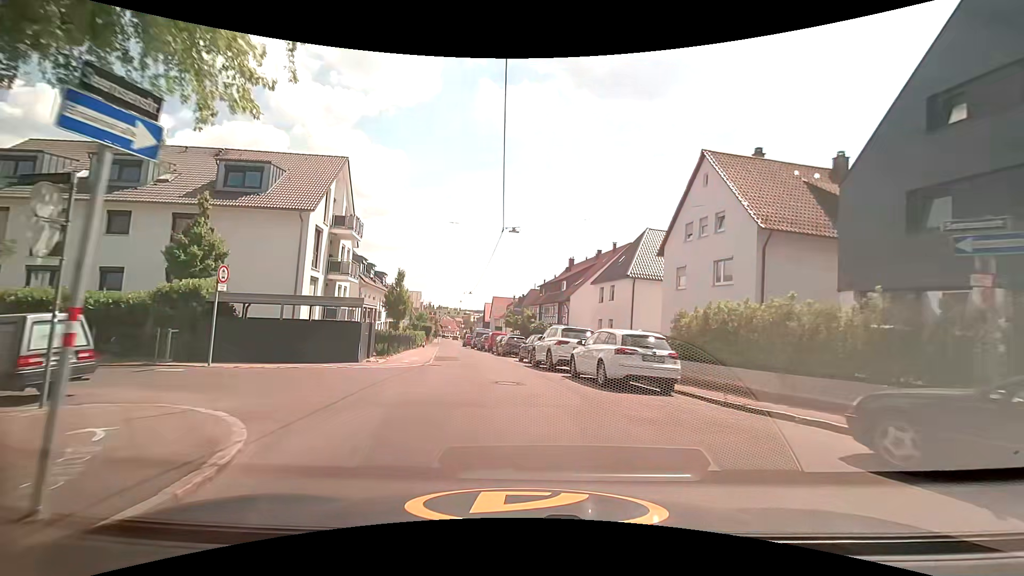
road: tertiary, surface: asphalt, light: Day
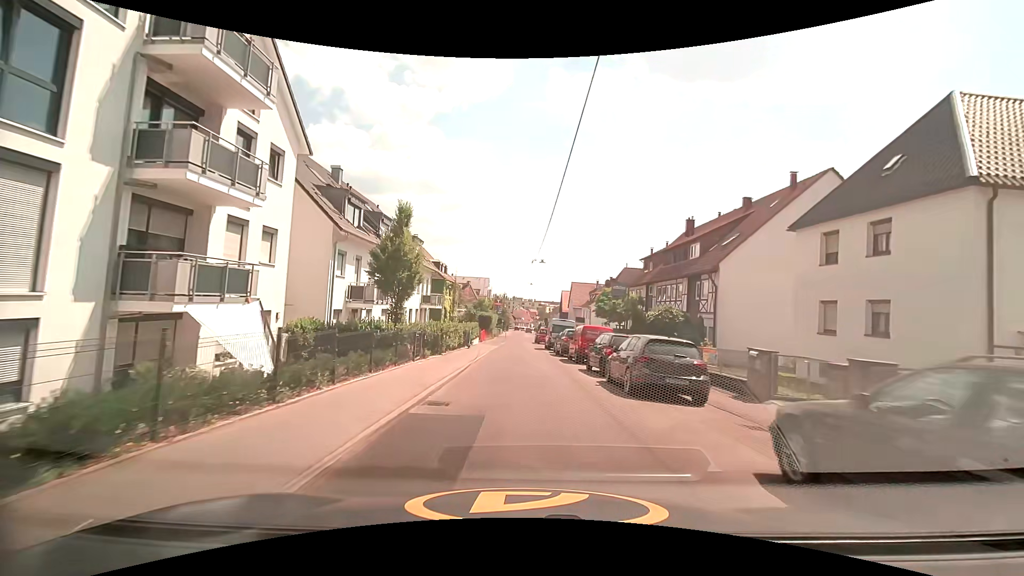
(-1.9, +21.0) m; -10°
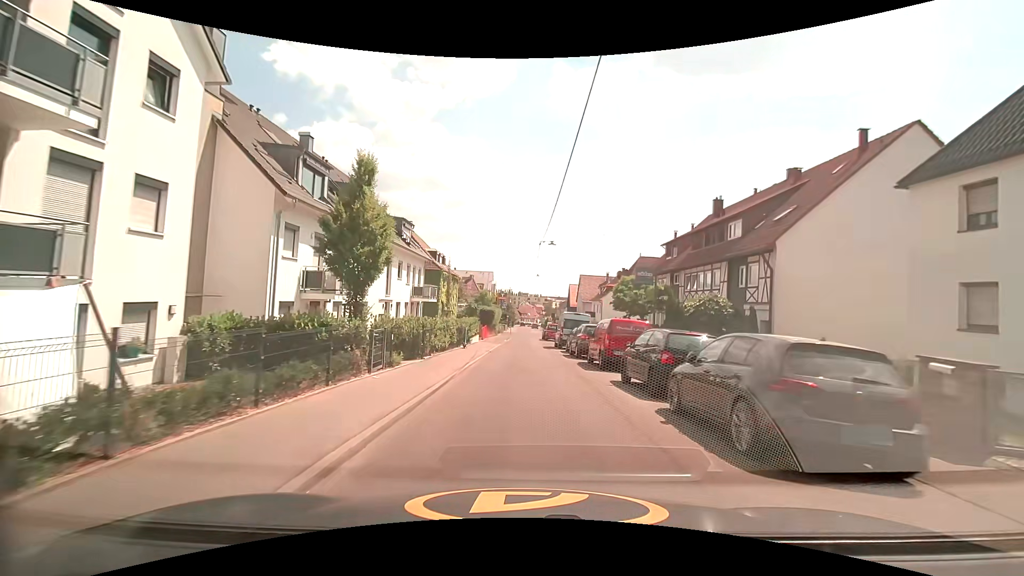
(0.0, +5.7) m; 0°
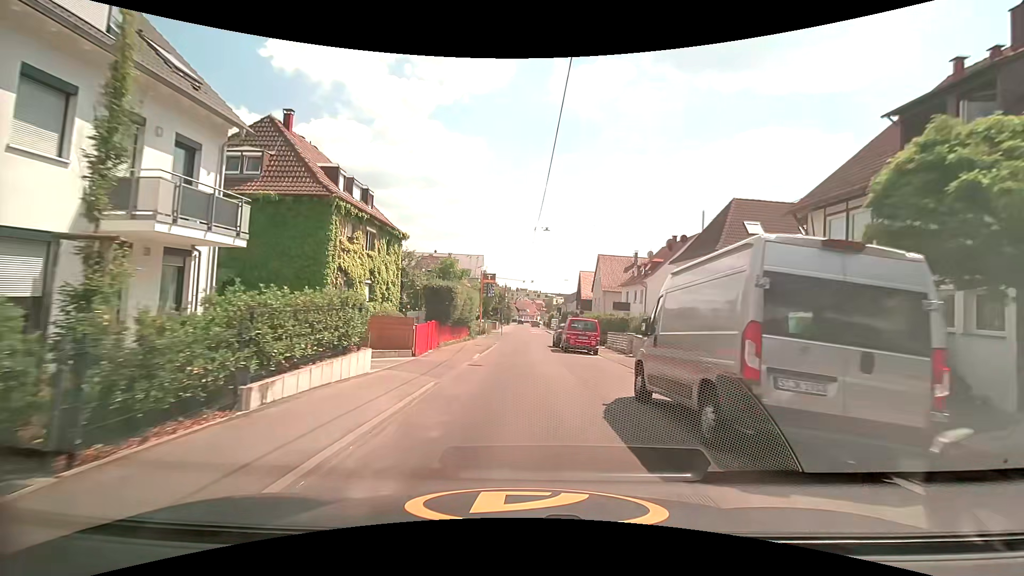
(+0.1, +27.8) m; 0°
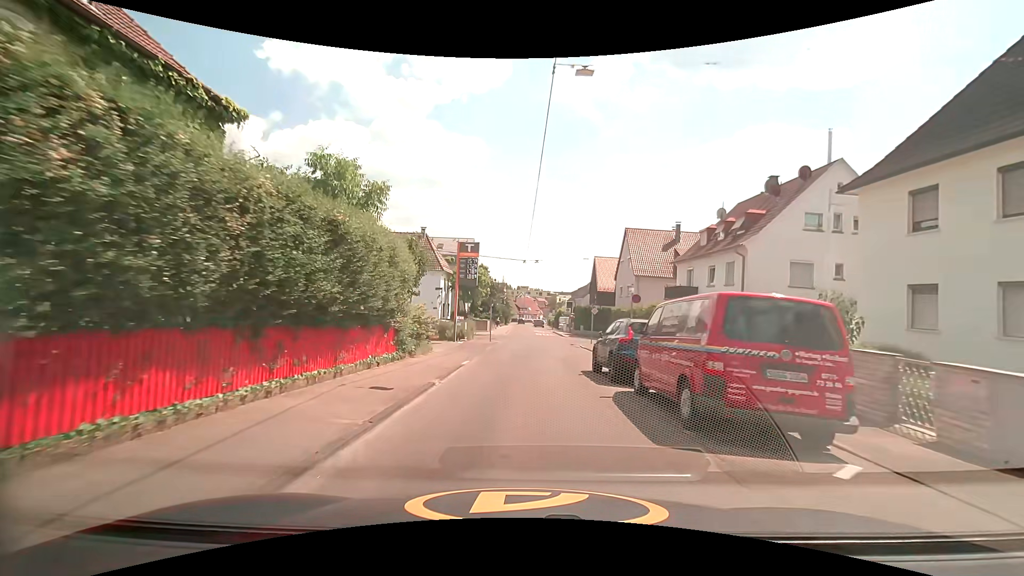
(0.0, +20.5) m; 0°
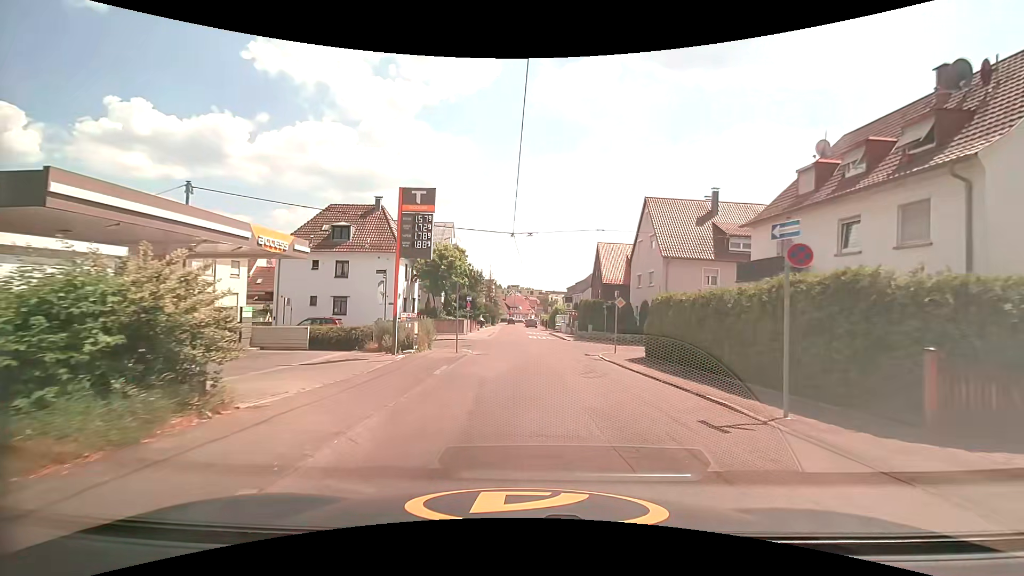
(+0.1, +13.8) m; +1°
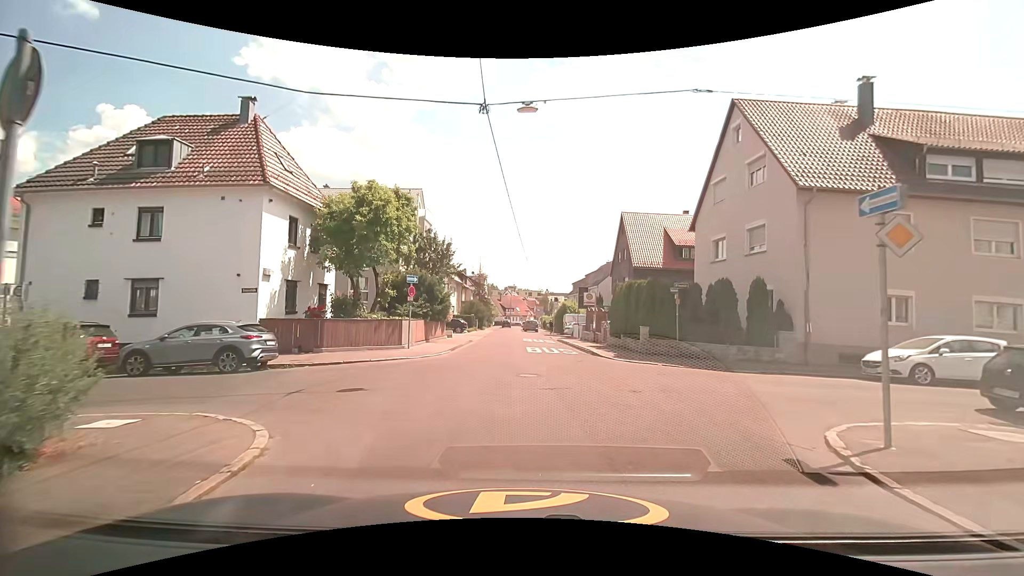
(+0.1, +19.2) m; 0°
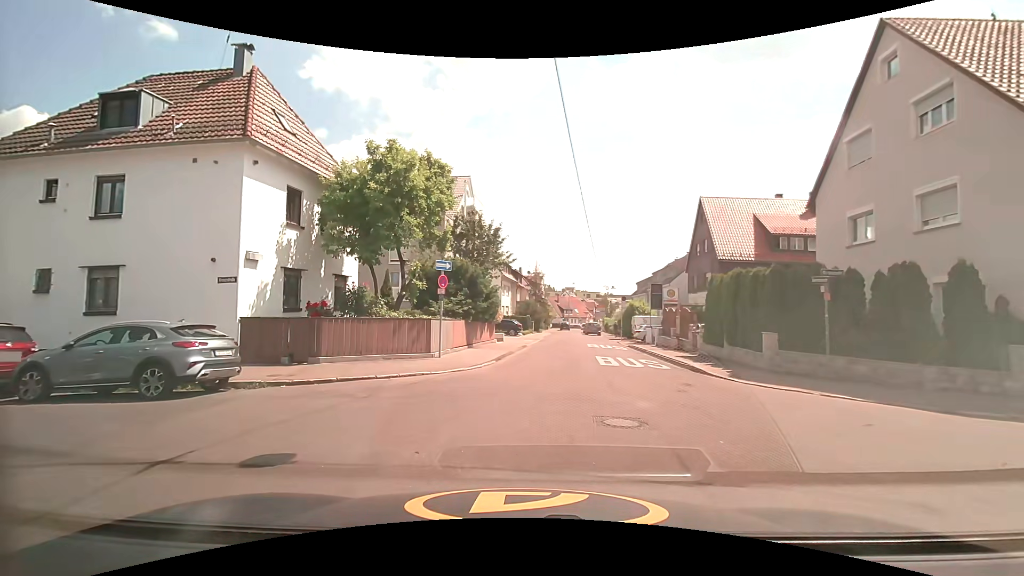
(-0.2, +5.5) m; -8°
